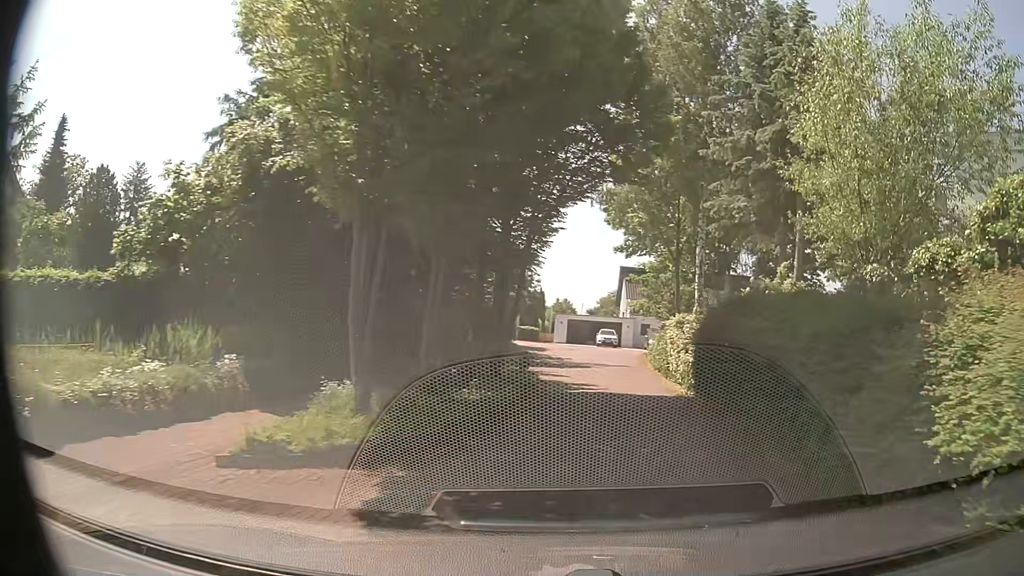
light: Day
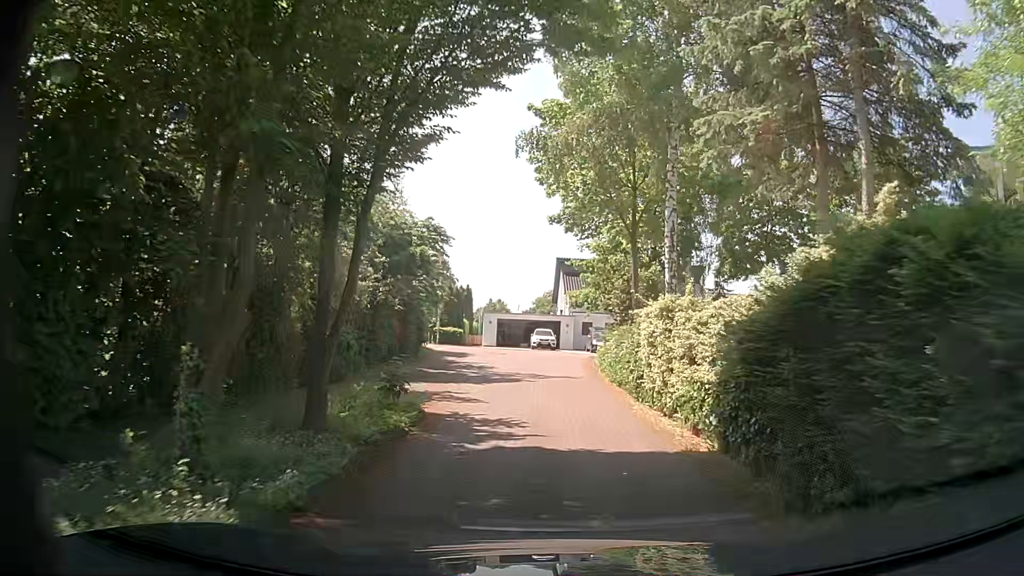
(+0.7, +8.5) m; +7°
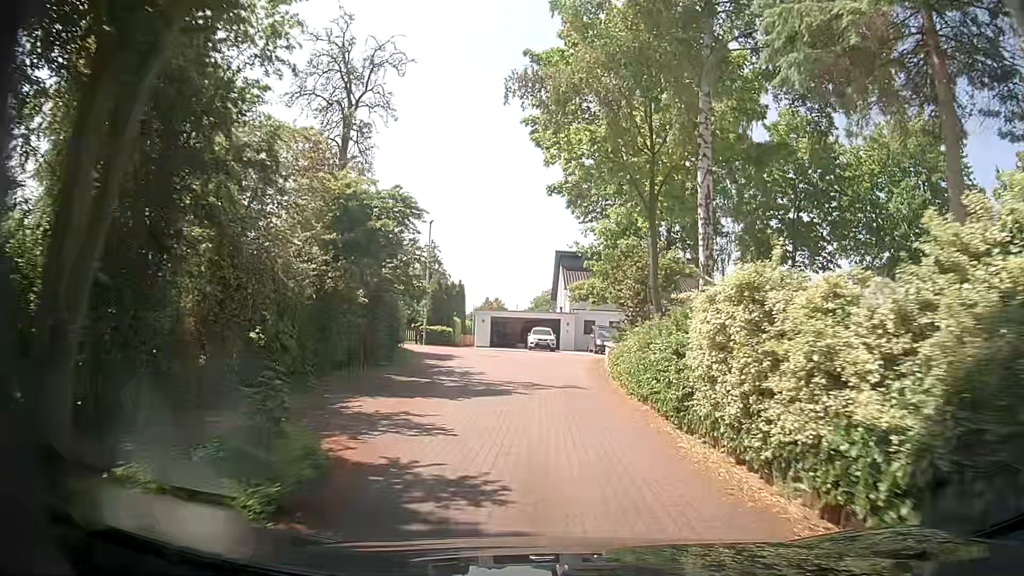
(0.0, +4.9) m; 0°
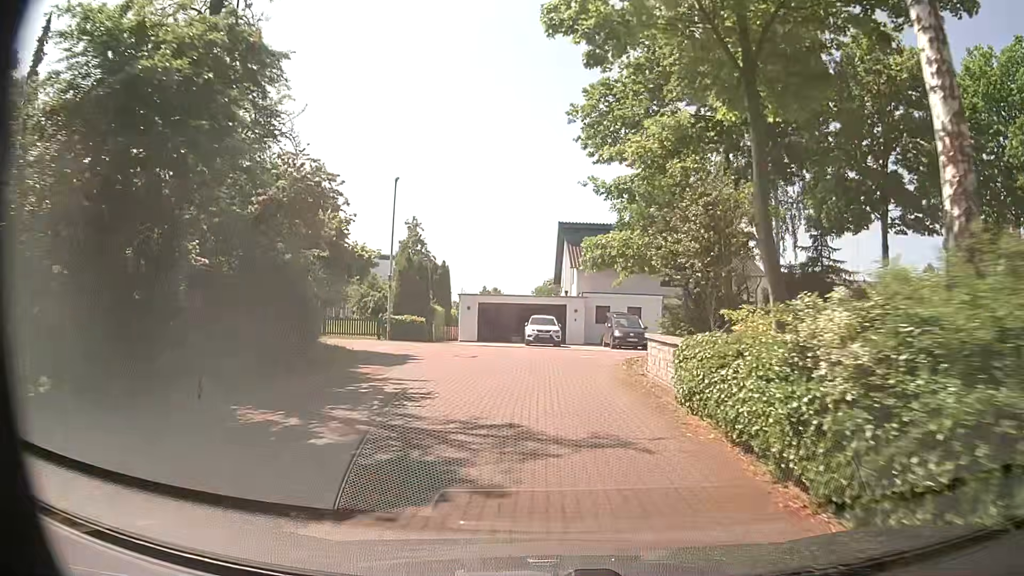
(-0.2, +10.4) m; -1°
